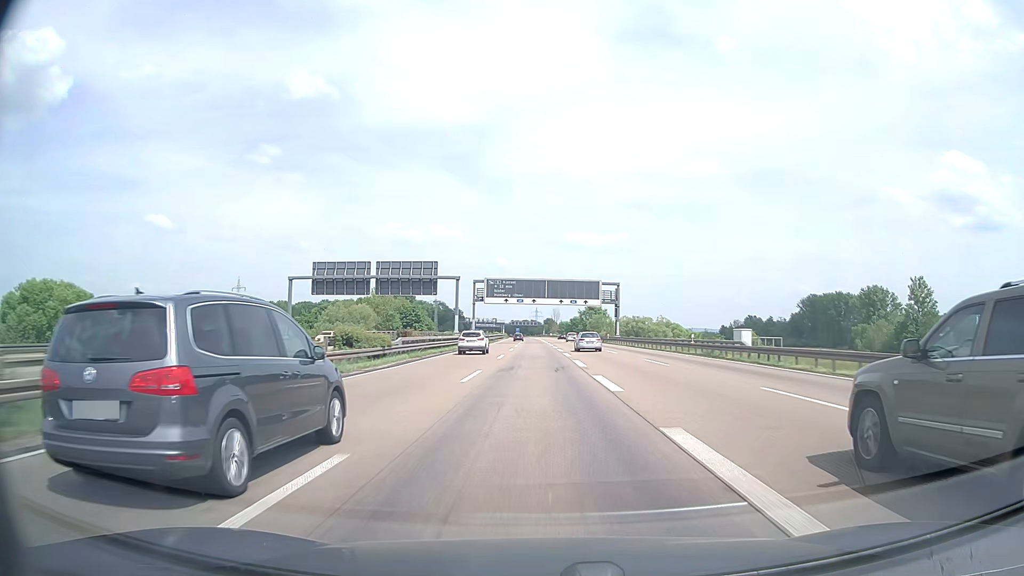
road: motorway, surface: asphalt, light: Day
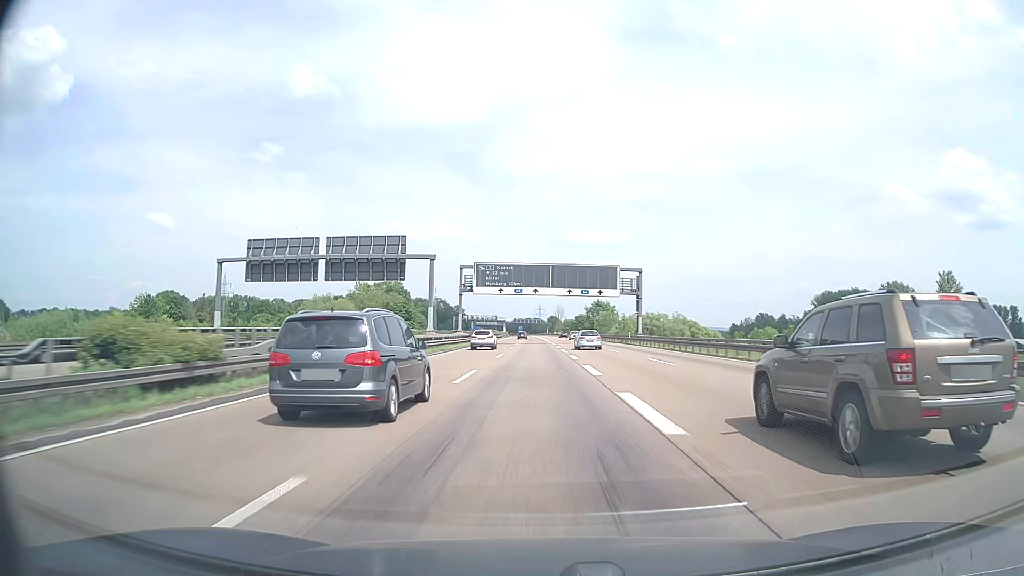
(0.0, +19.1) m; 0°
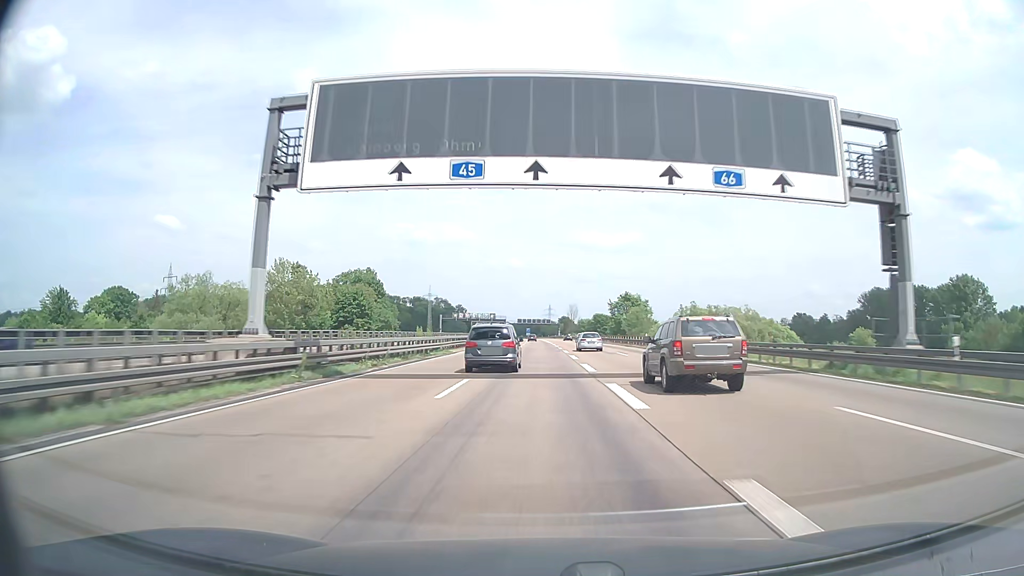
(-0.4, +57.1) m; -1°
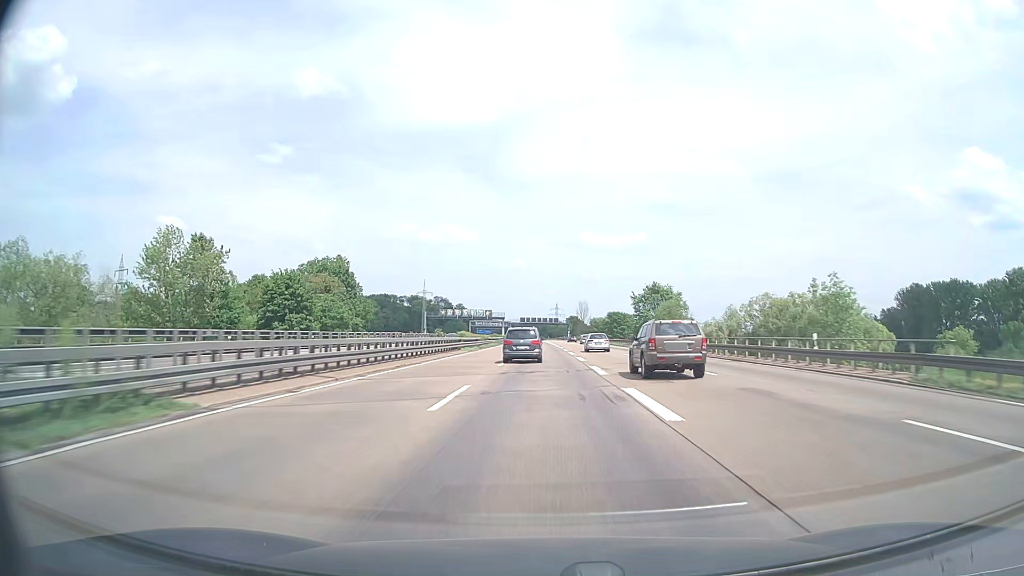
(-0.2, +38.1) m; -1°
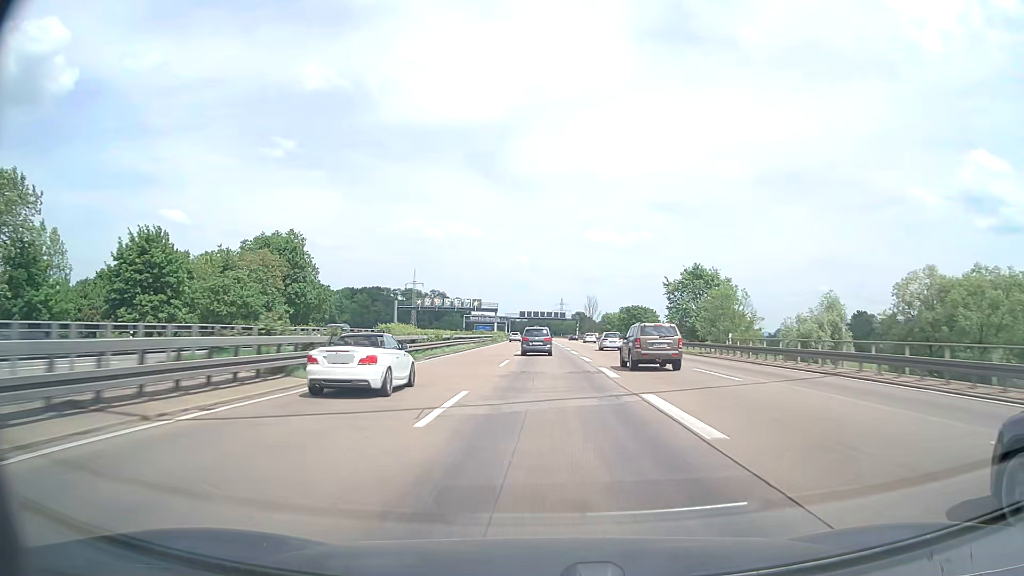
(-0.1, +38.1) m; 0°
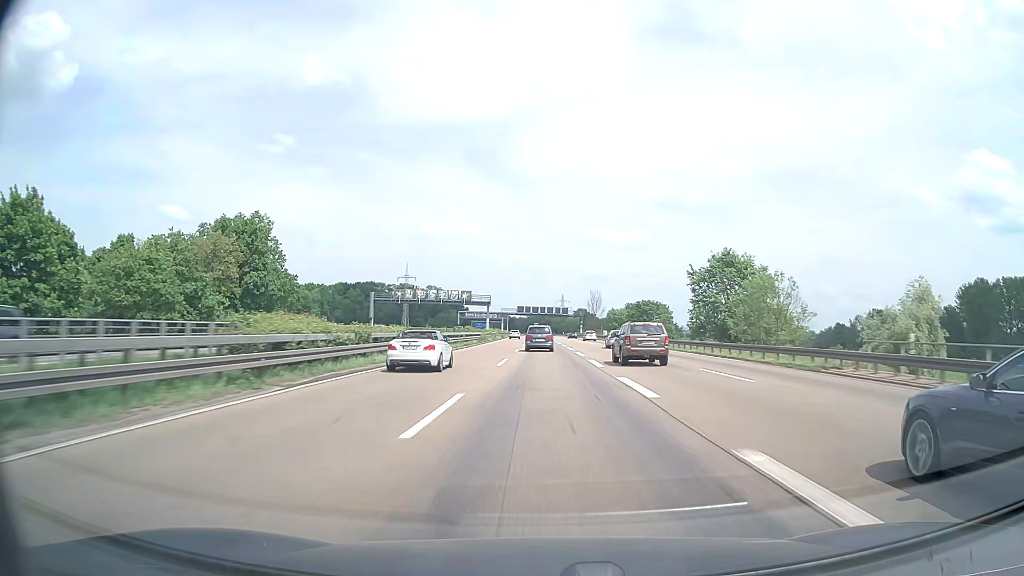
(0.0, +19.0) m; 0°
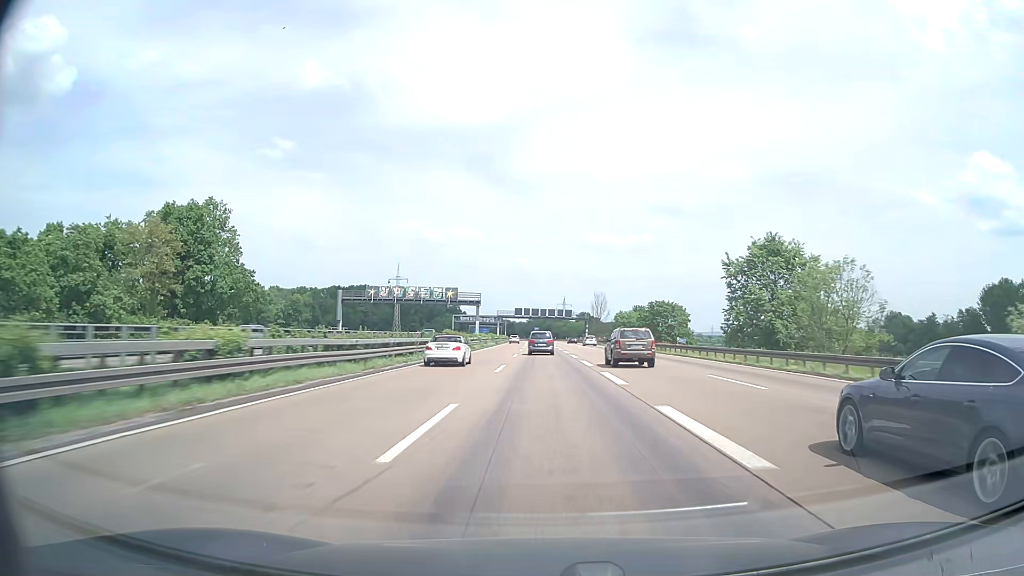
(0.0, +19.0) m; 0°
